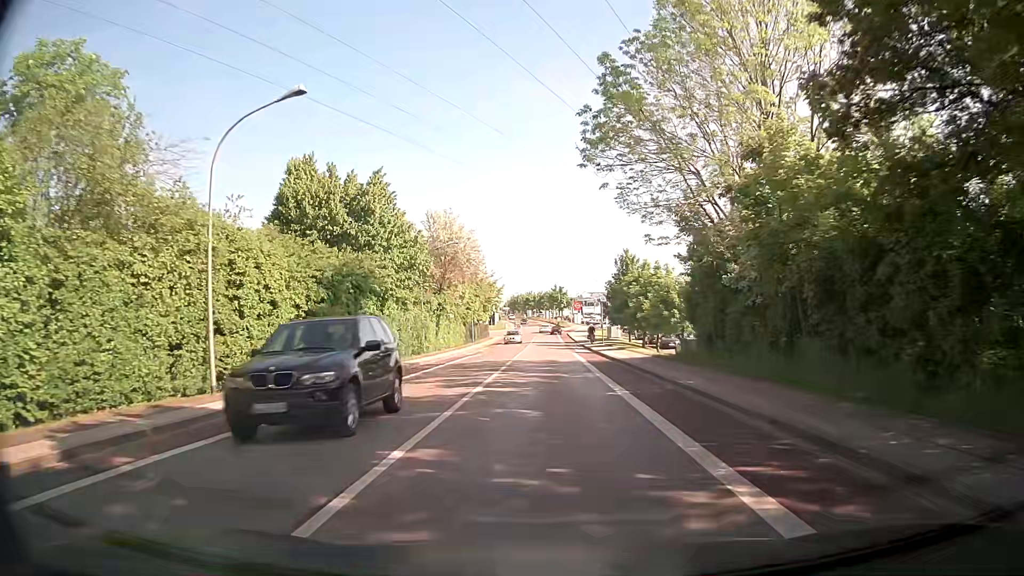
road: tertiary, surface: asphalt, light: Day
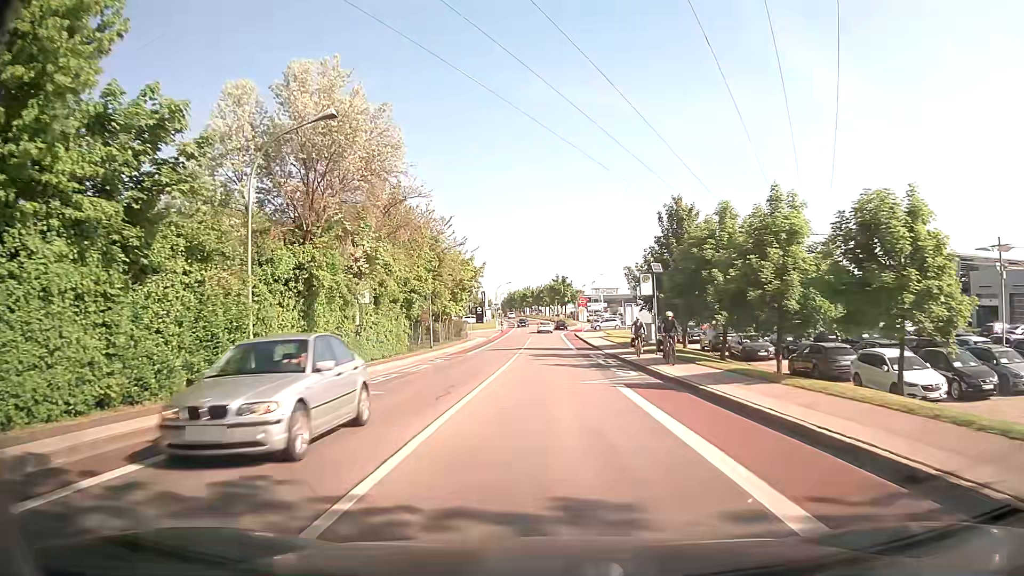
(+0.2, +26.8) m; +1°
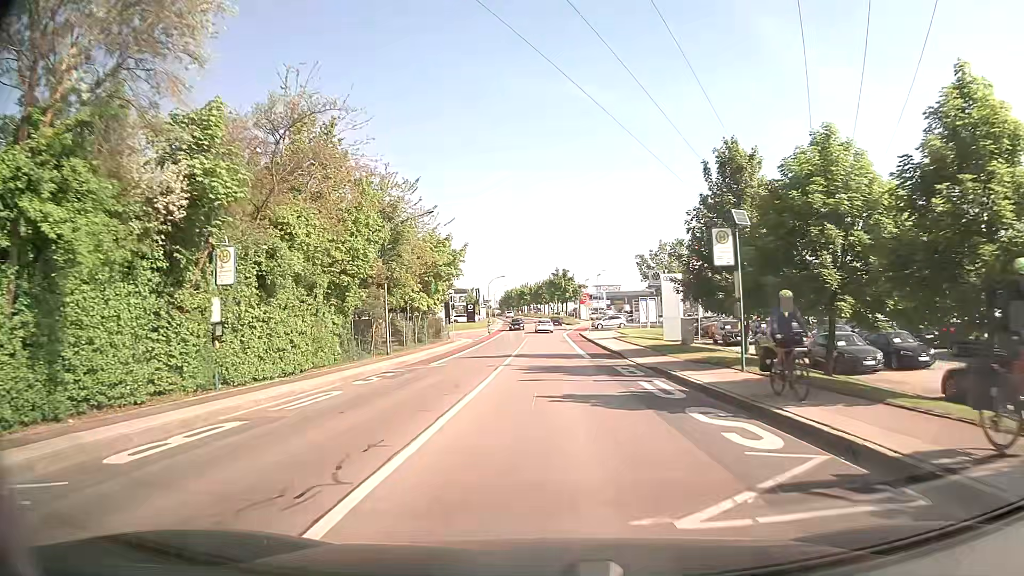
(-0.1, +12.8) m; 0°
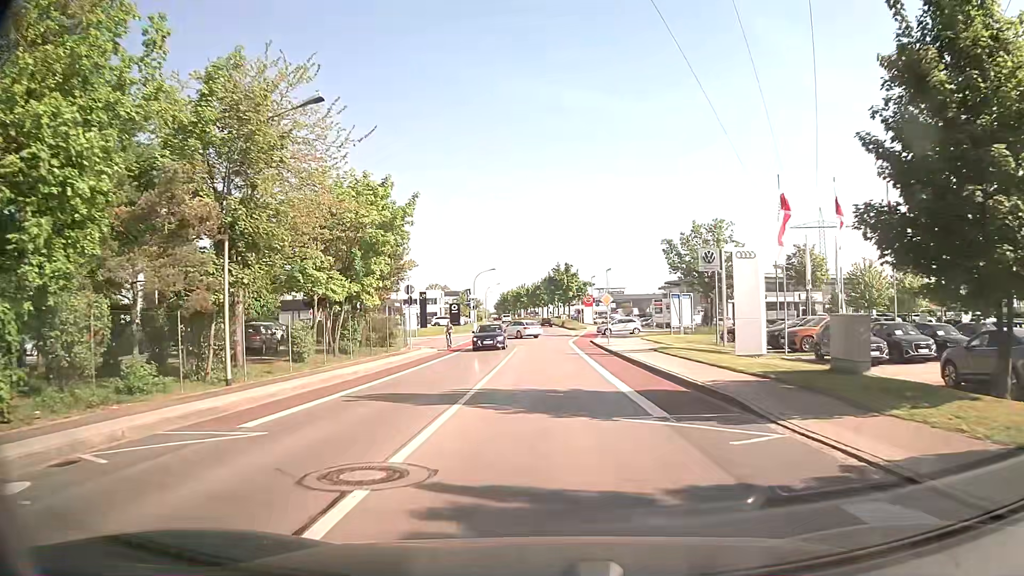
(0.0, +17.7) m; 0°
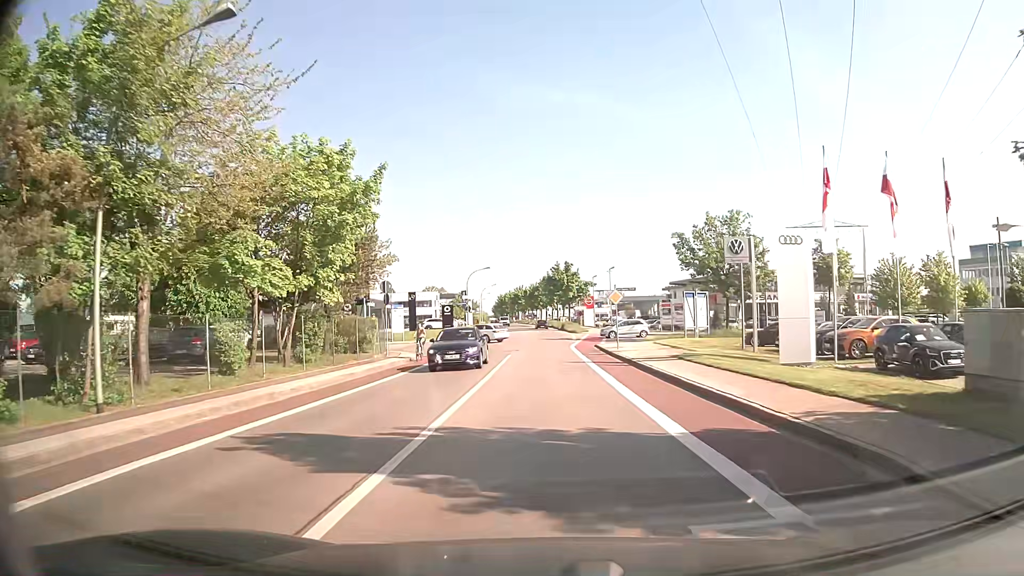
(0.0, +5.6) m; 0°
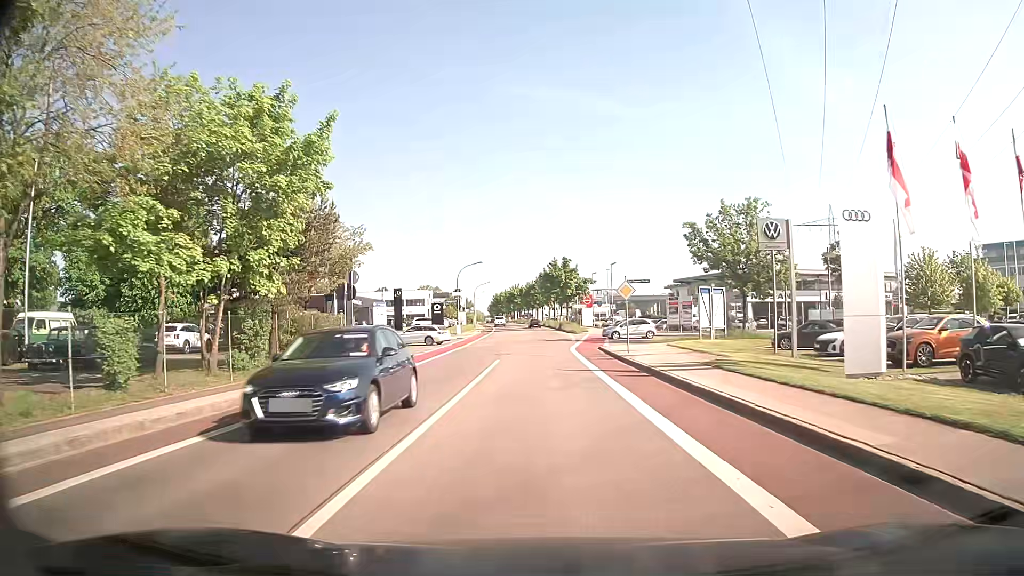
(0.0, +5.5) m; 0°
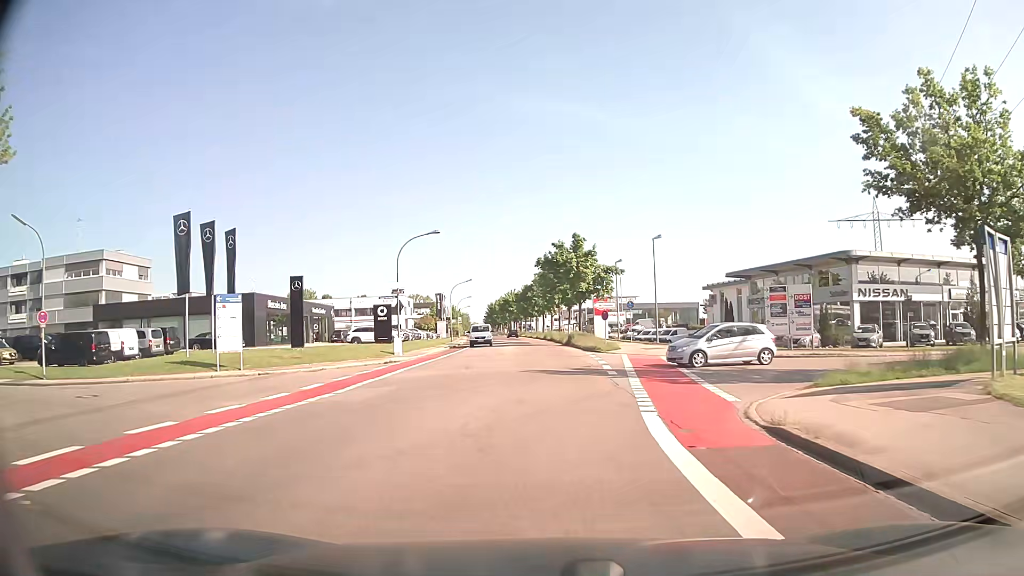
(+0.1, +28.3) m; 0°
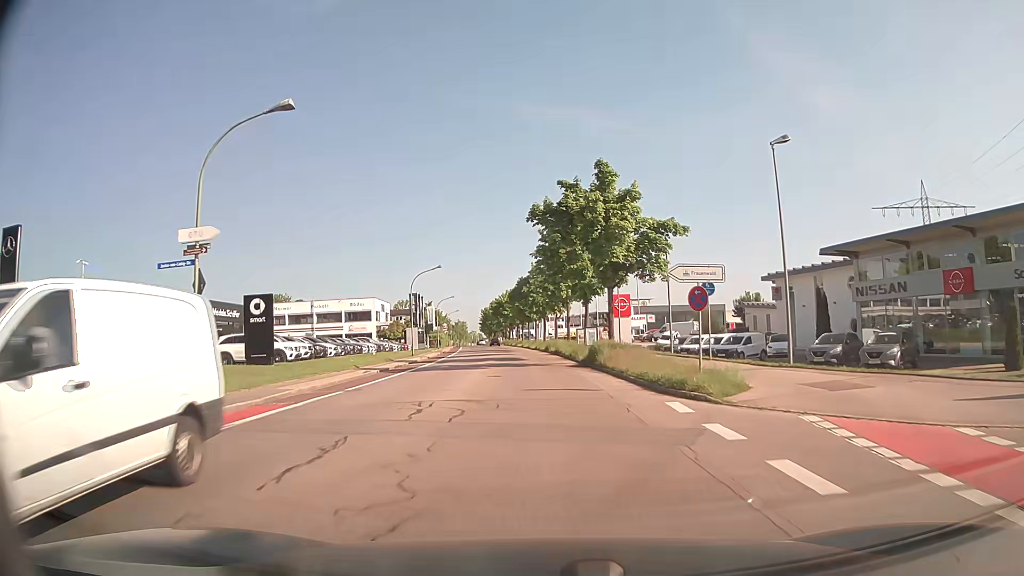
(0.0, +24.4) m; 0°
(0, +10) (0, +20) (-1, +30) (-1, +40) (-2, +50) (-2, +60) (-3, +70) (-4, +80) (-5, +90) (-6, +100) m
